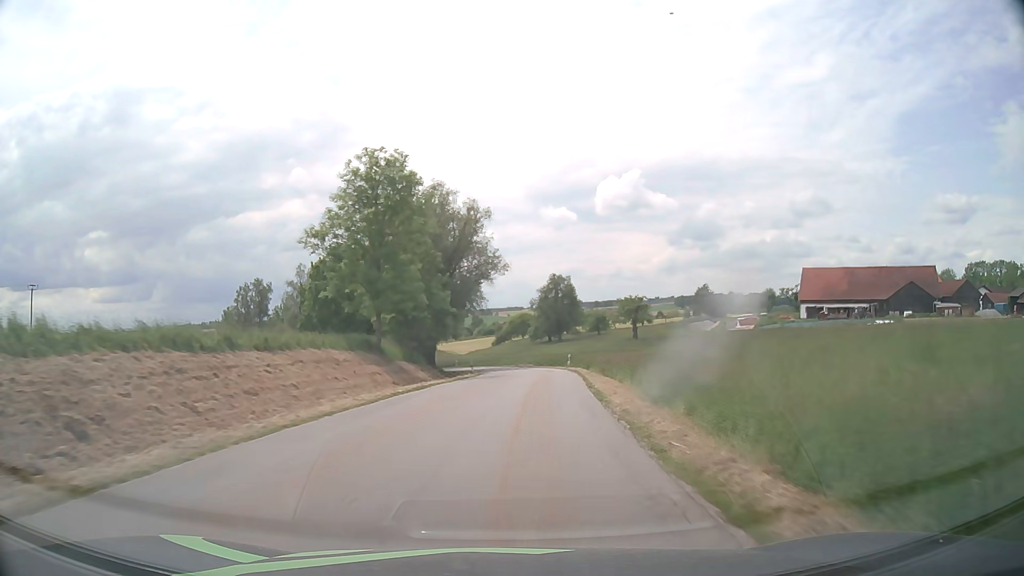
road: tertiary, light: Day
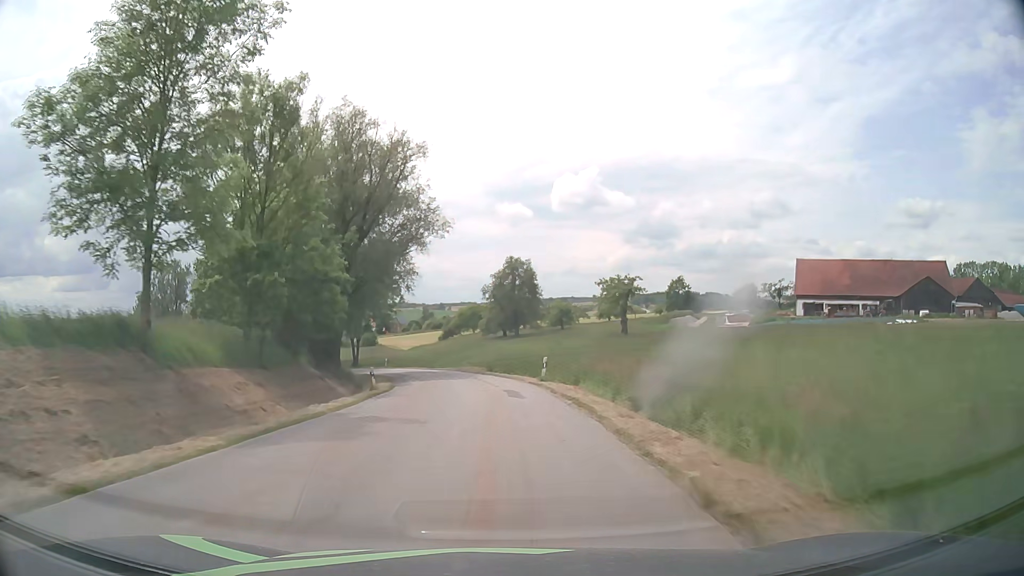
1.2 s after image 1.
(+1.1, +21.3) m; +5°
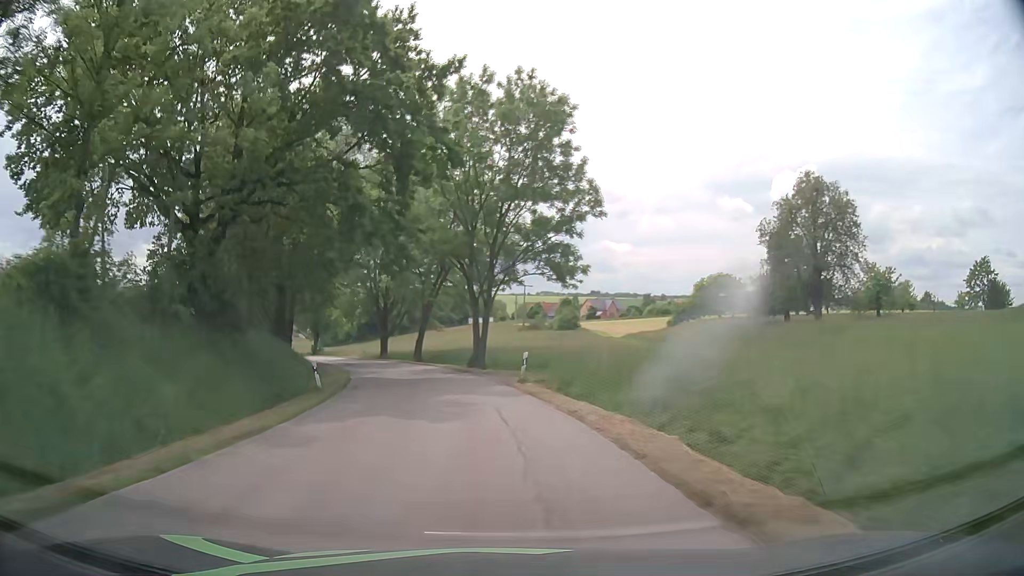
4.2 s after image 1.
(-5.9, +52.7) m; -18°
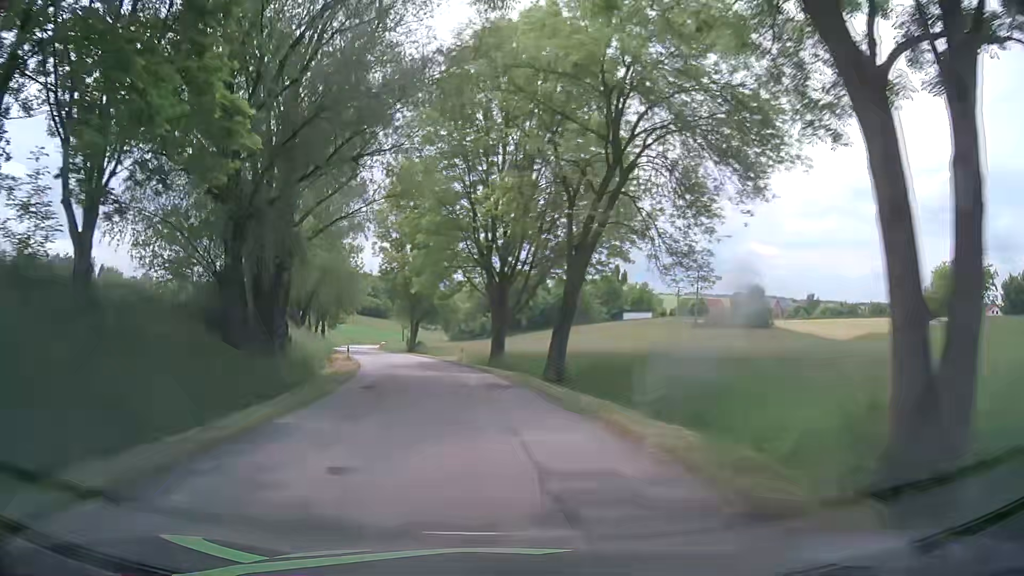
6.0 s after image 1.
(-3.5, +31.4) m; -12°
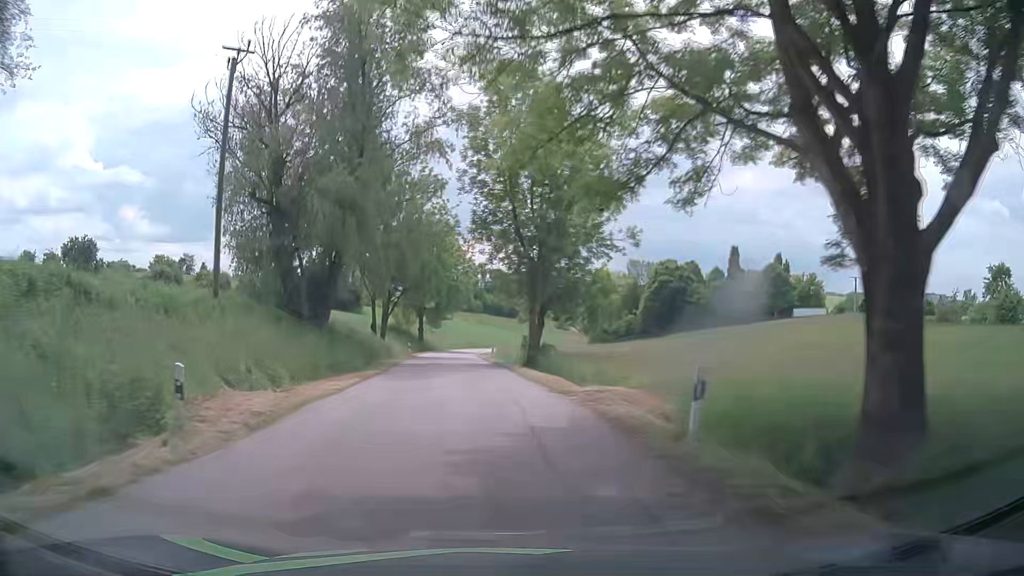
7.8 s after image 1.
(-3.5, +31.6) m; -12°
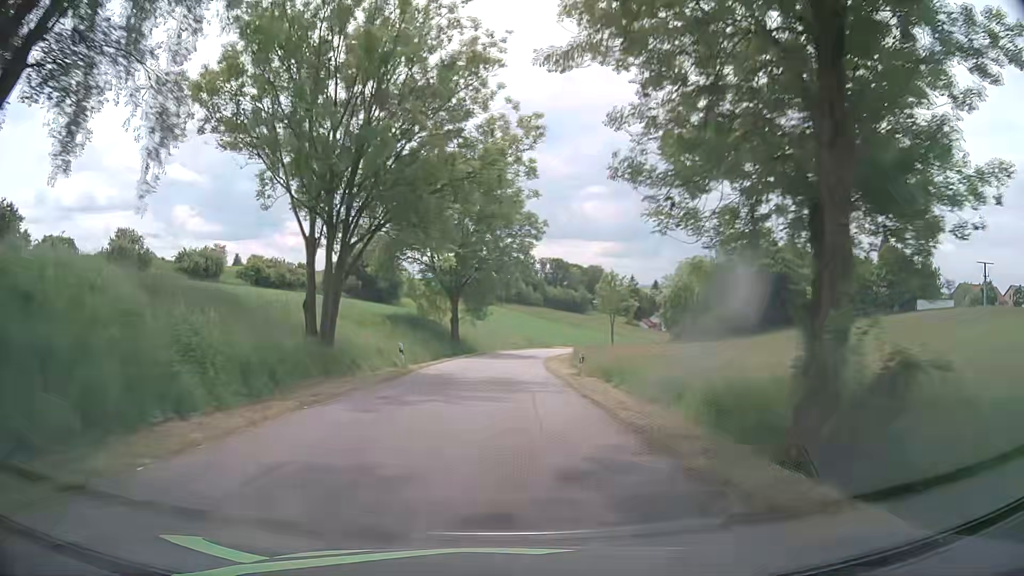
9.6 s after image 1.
(-2.0, +31.4) m; -5°
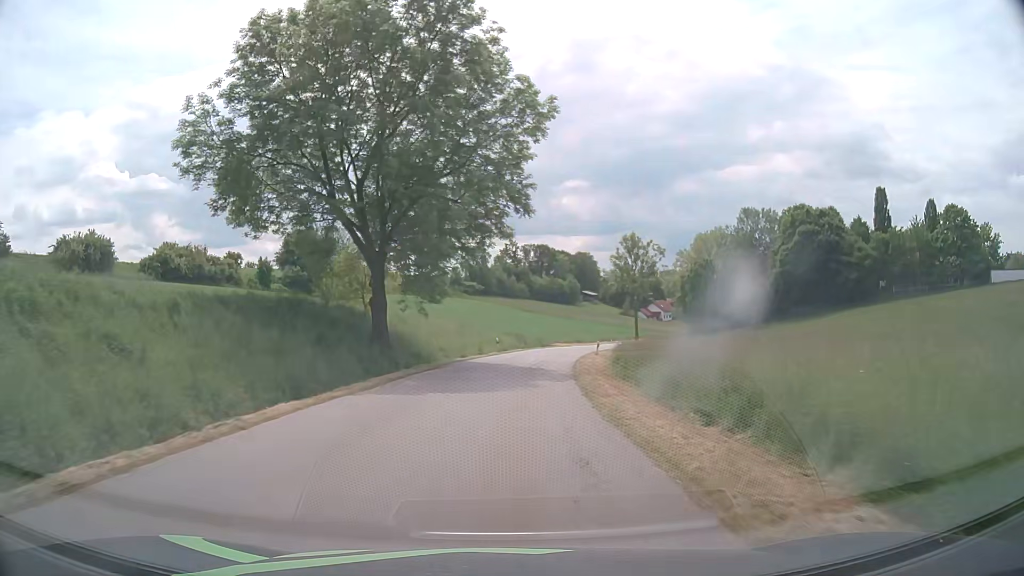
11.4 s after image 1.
(+0.3, +29.3) m; +2°
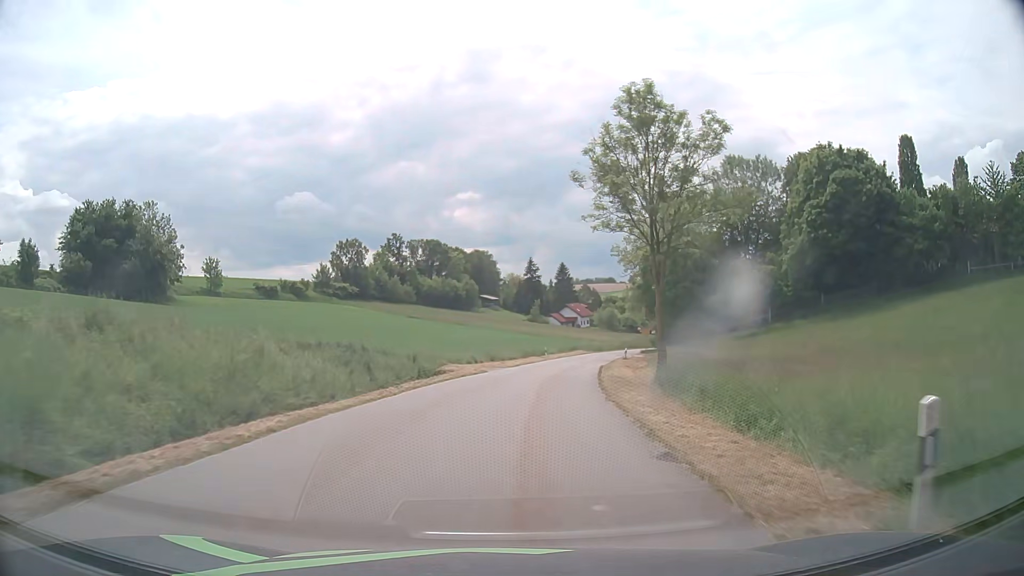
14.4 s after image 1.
(+2.5, +43.3) m; +8°
(0, +10) (+1, +20) (+2, +30) (+3, +40) (+5, +50) (+7, +59) (+10, +69) (+13, +79) (+16, +88) (+20, +97) m
